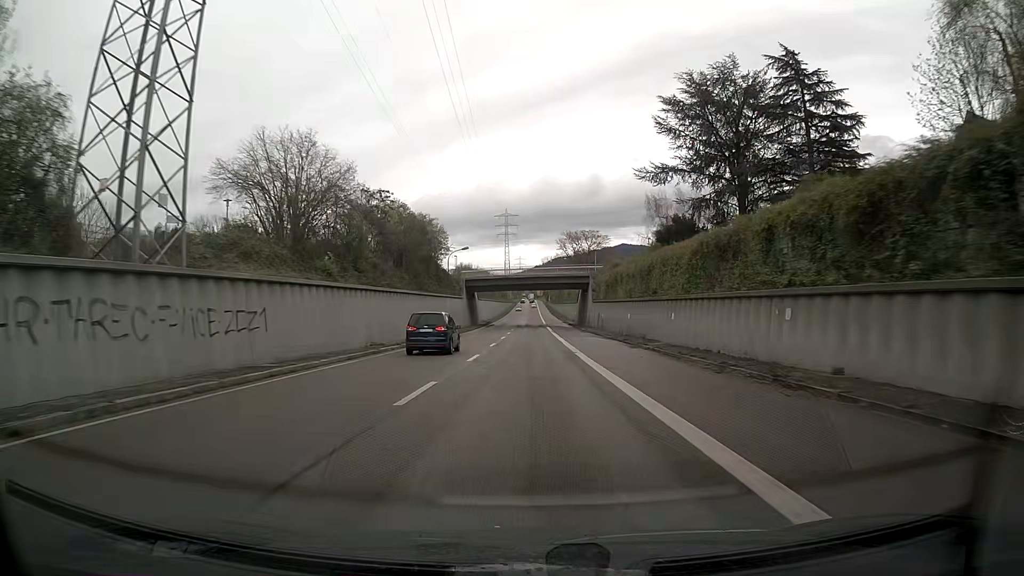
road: trunk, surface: asphalt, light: Day
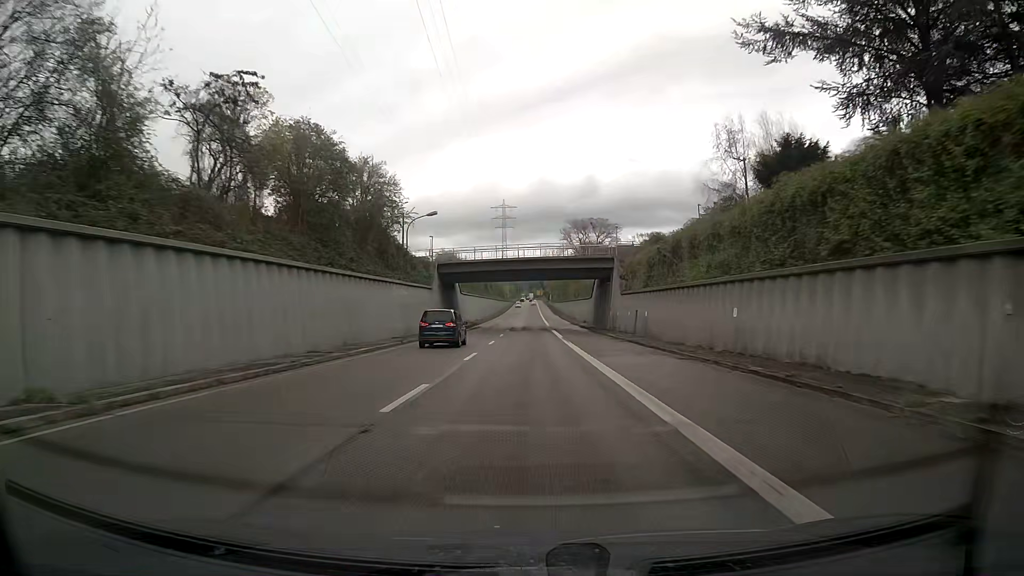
(+0.1, +25.3) m; 0°
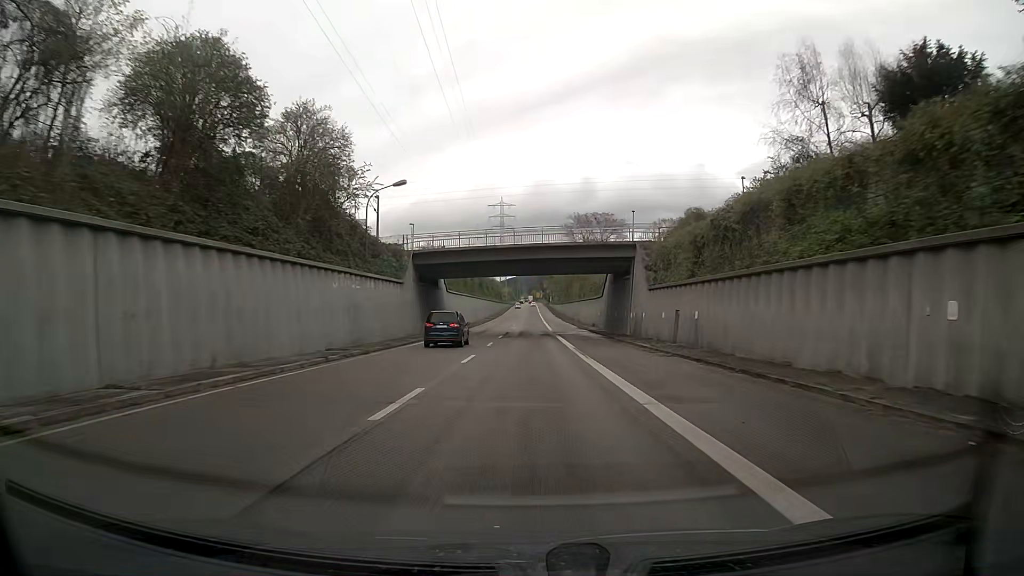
(0.0, +12.7) m; 0°
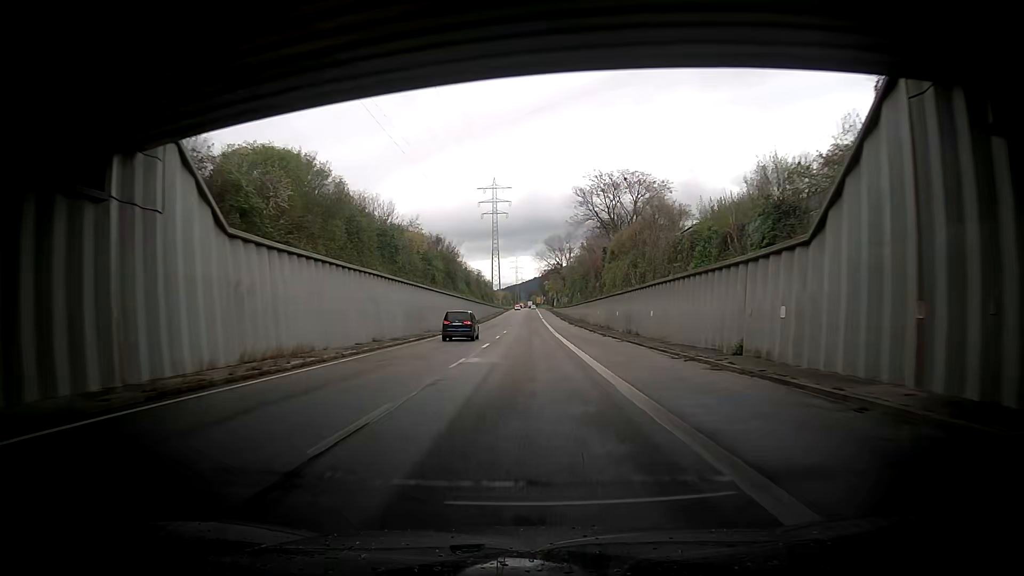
(0.0, +50.7) m; 0°
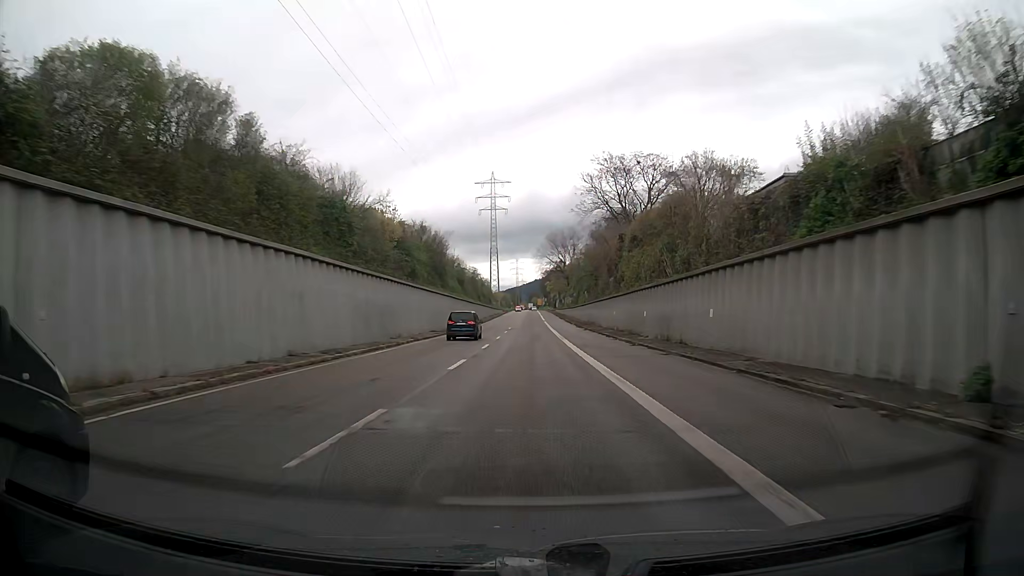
(0.0, +12.6) m; 0°
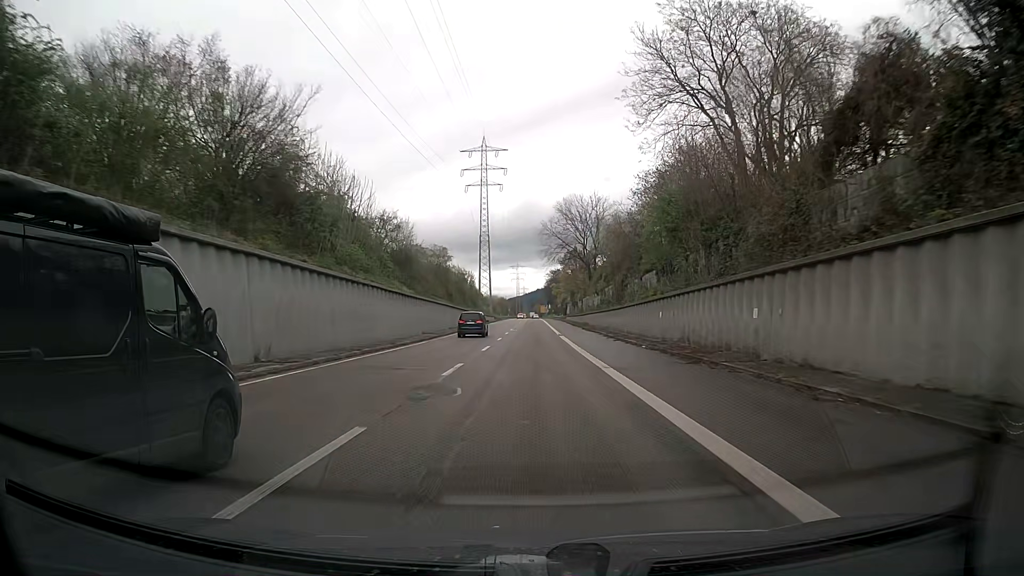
(-0.3, +50.0) m; 0°
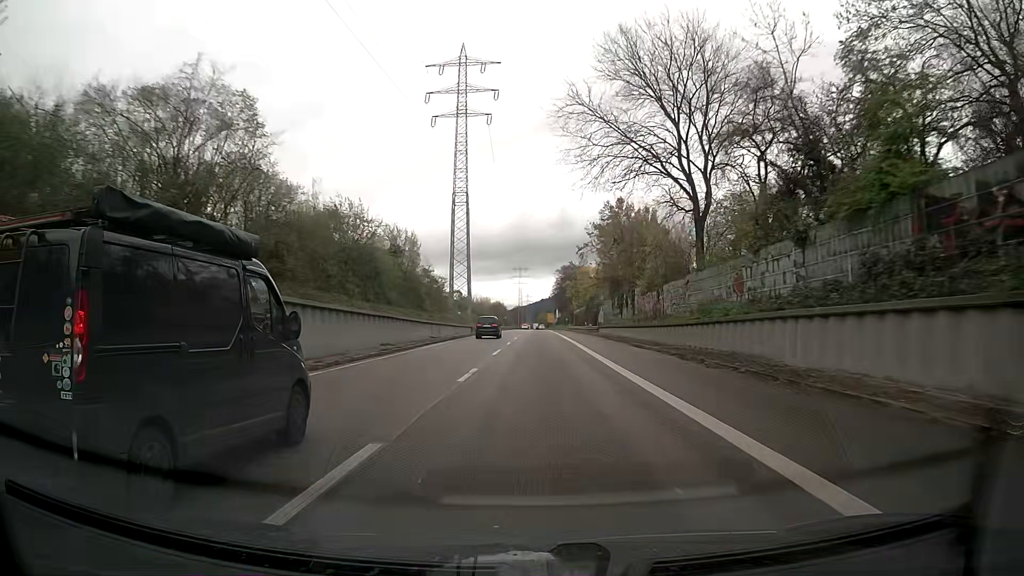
(-0.1, +61.1) m; 0°
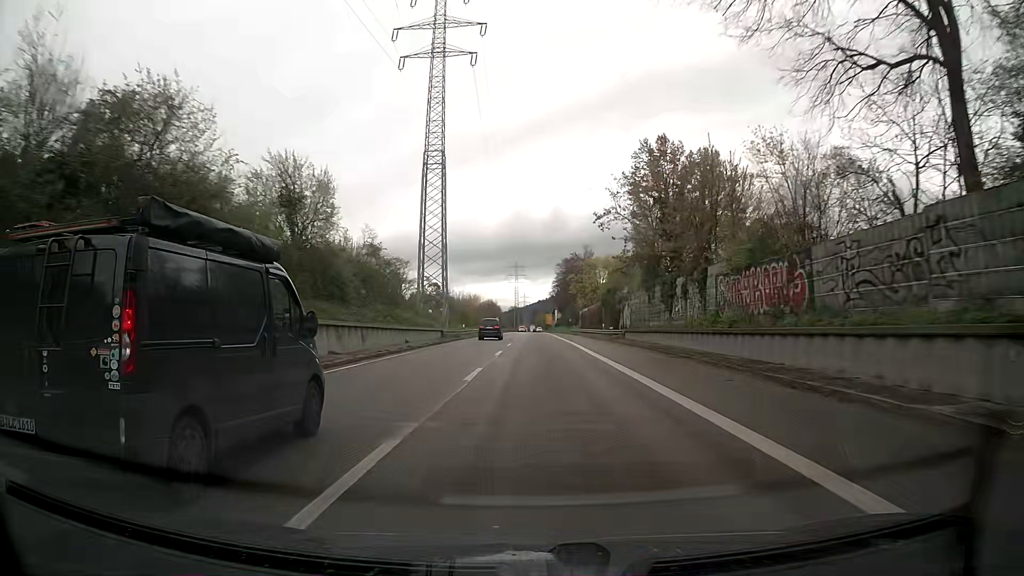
(0.0, +23.9) m; 0°
(0, +10) (0, +20) (0, +30) (0, +40) (+1, +50) (+1, +60) (+1, +70) (+1, +80) (+1, +90) (+1, +100) m
